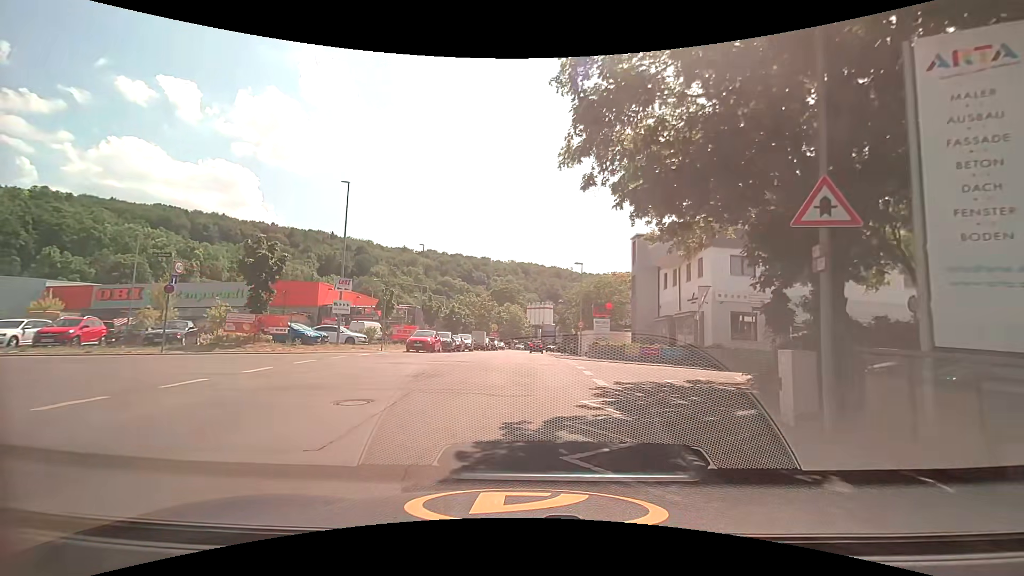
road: unclassified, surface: asphalt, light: Day
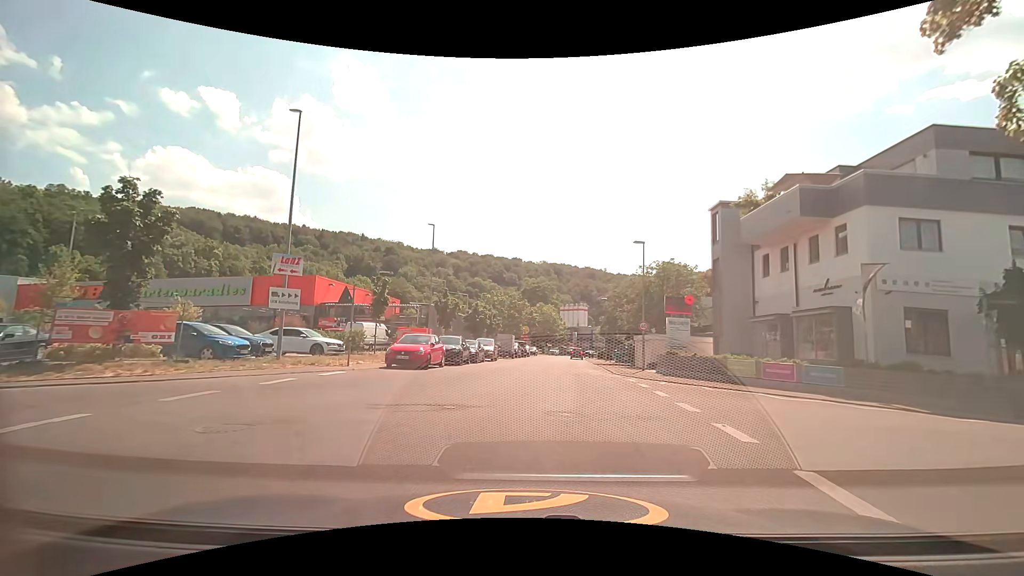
(-0.3, +11.2) m; -2°
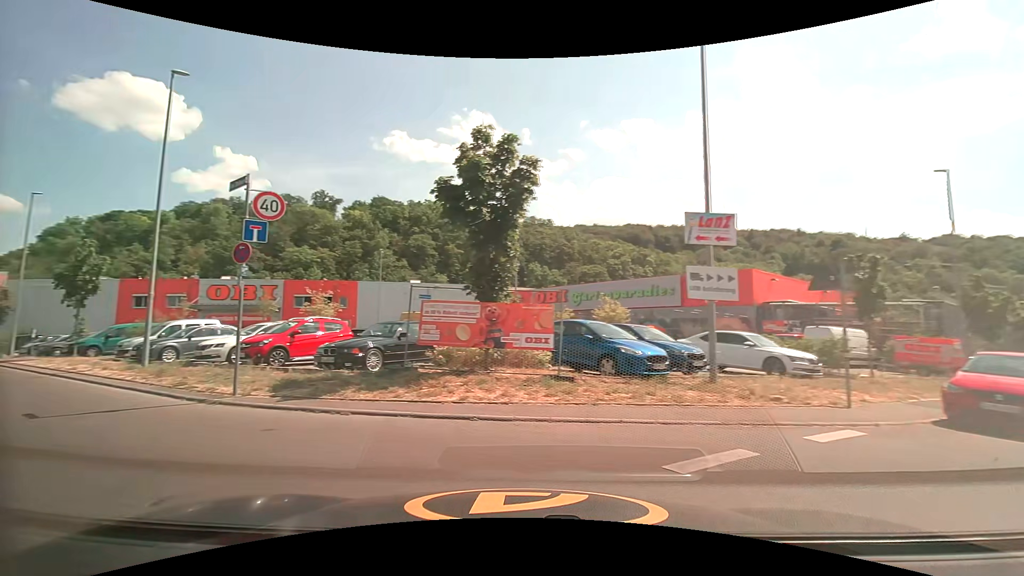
(-2.4, +8.5) m; -46°
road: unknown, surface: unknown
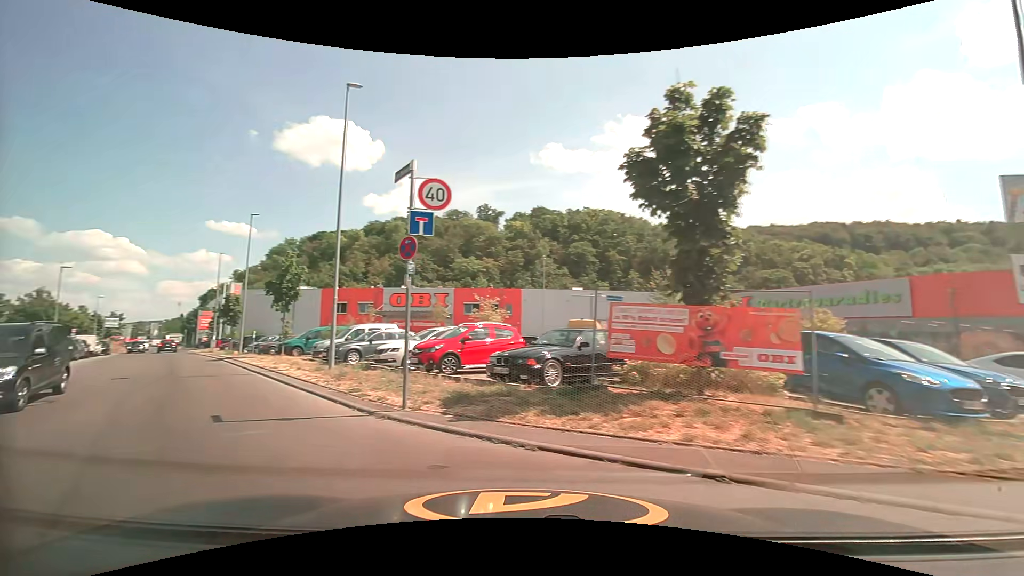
(-0.4, +2.2) m; -20°
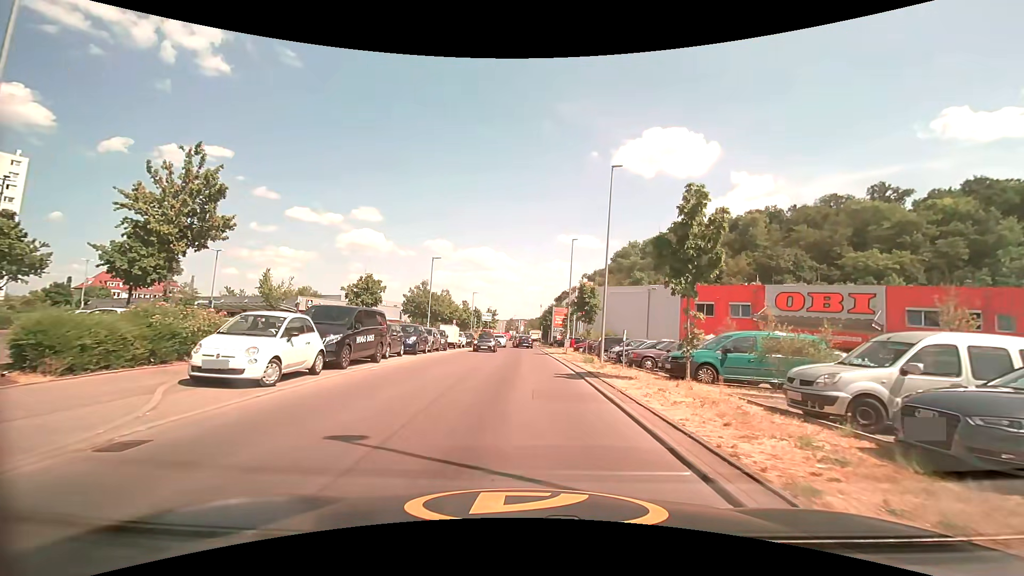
(-7.0, +13.1) m; -38°
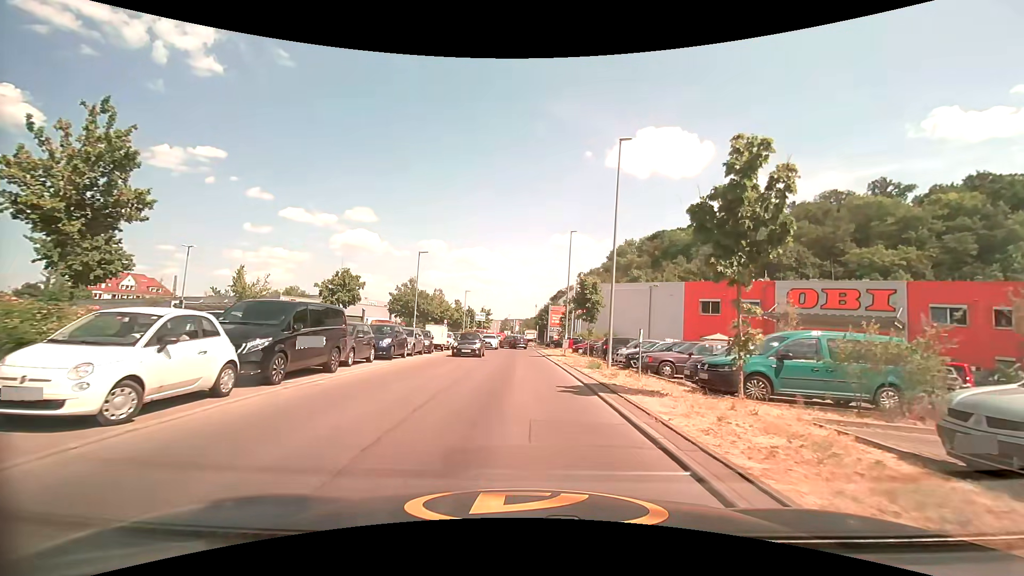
(0.0, +3.7) m; 0°
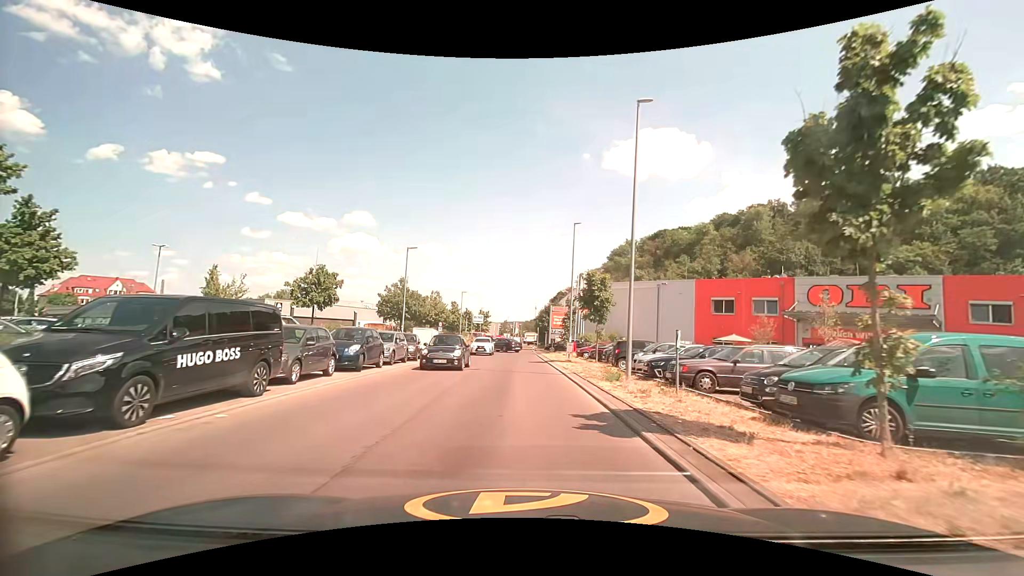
(0.0, +4.0) m; +1°
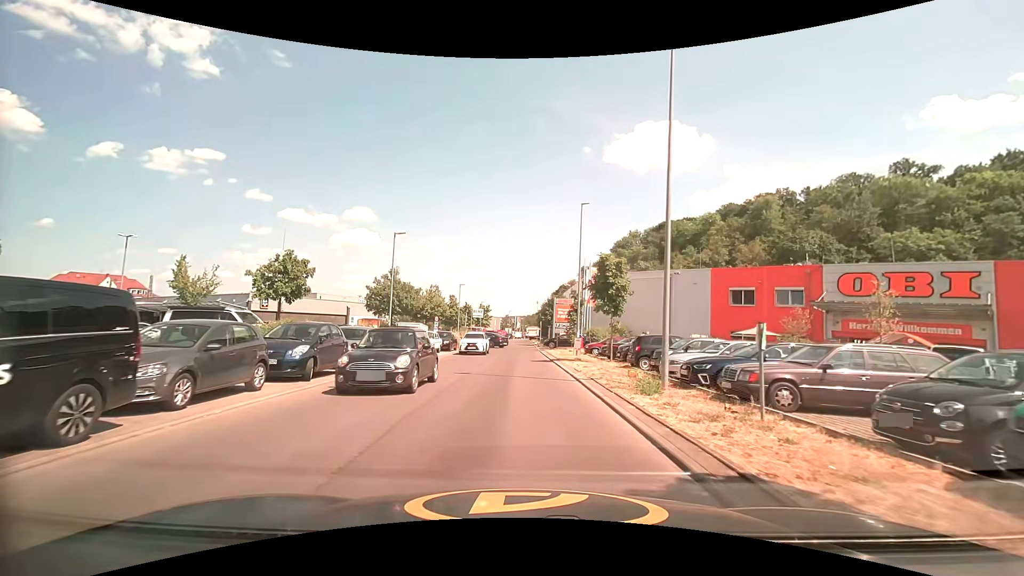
(-0.1, +4.2) m; -1°
